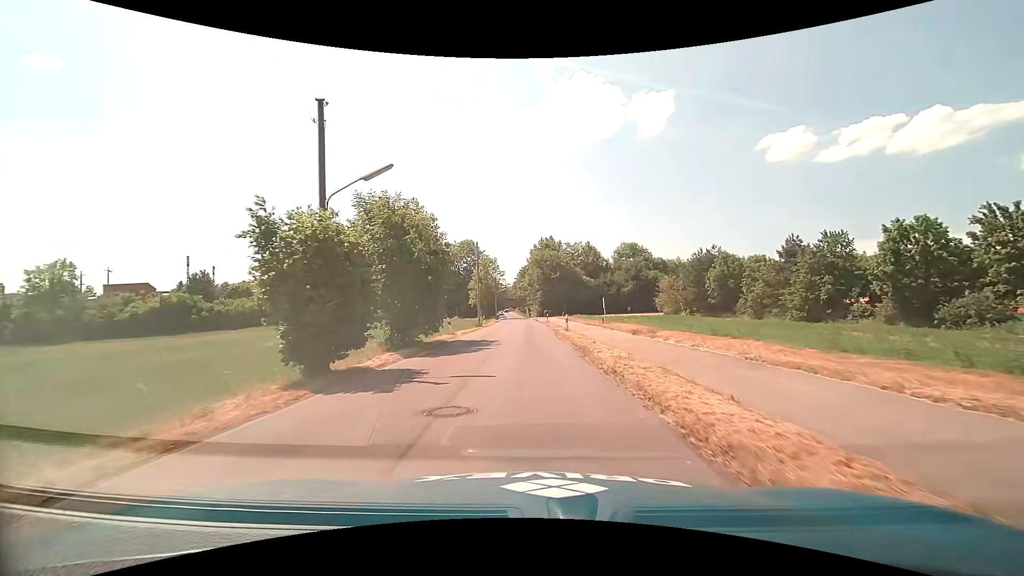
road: unclassified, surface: asphalt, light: Day
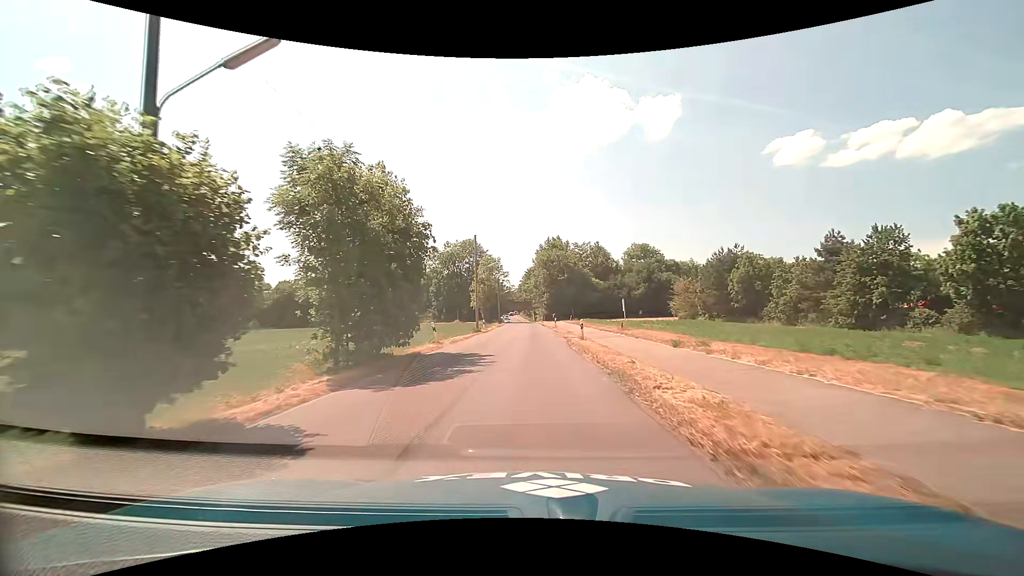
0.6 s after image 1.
(0.0, +6.5) m; -1°
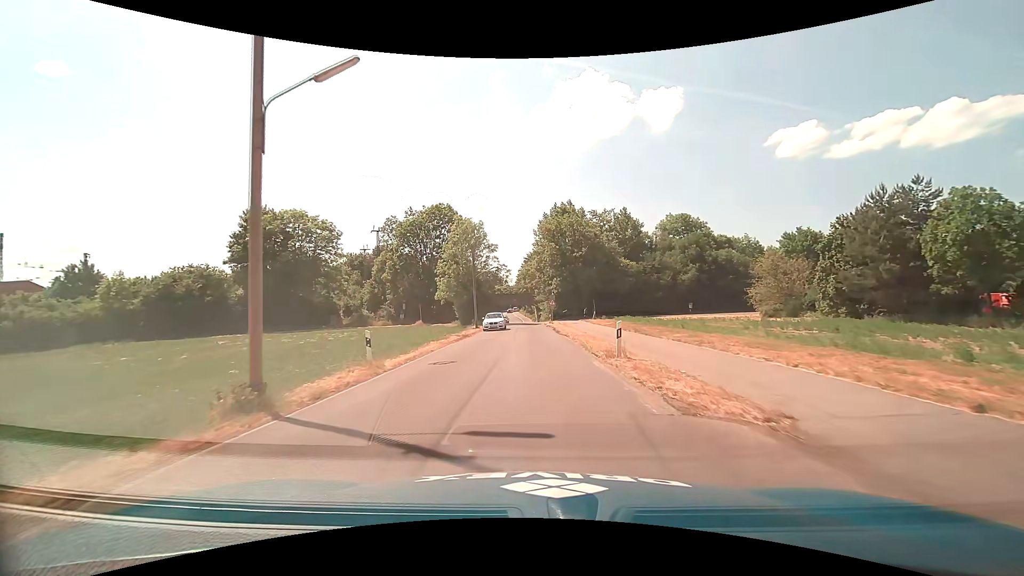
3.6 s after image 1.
(+0.1, +35.2) m; -1°
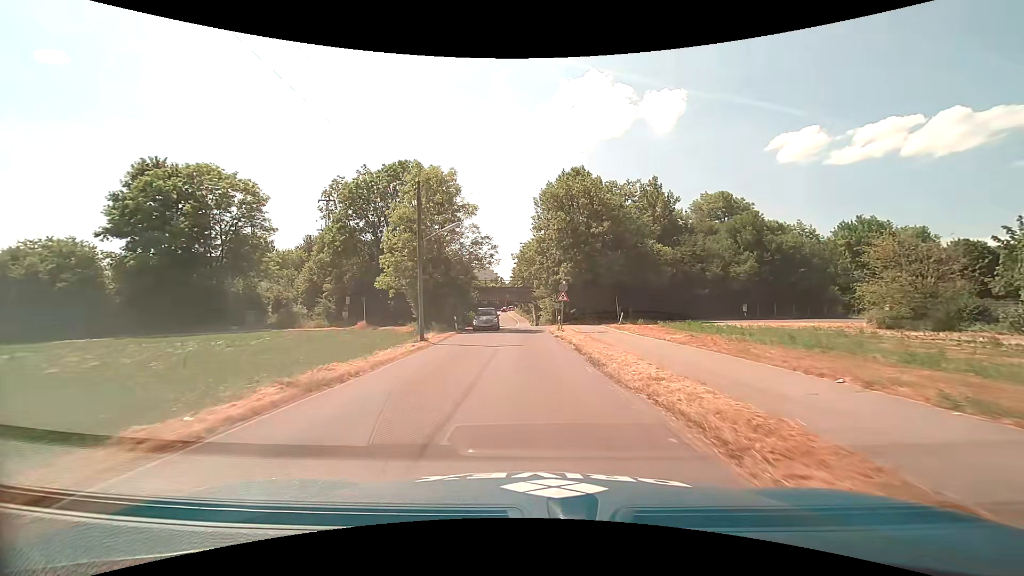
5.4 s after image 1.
(+0.2, +21.3) m; +1°
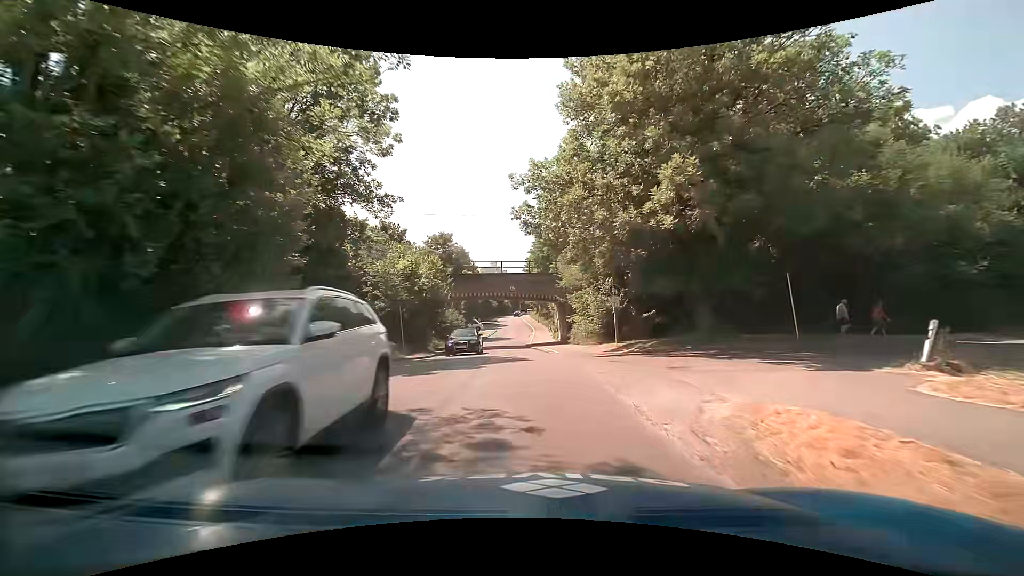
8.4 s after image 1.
(-0.7, +32.0) m; -2°
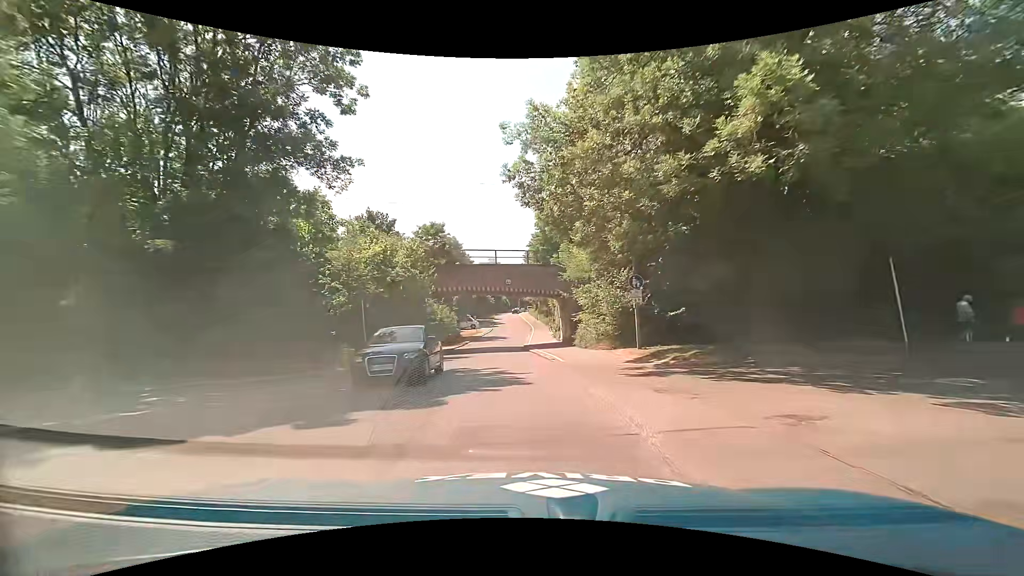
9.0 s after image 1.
(0.0, +5.7) m; 0°
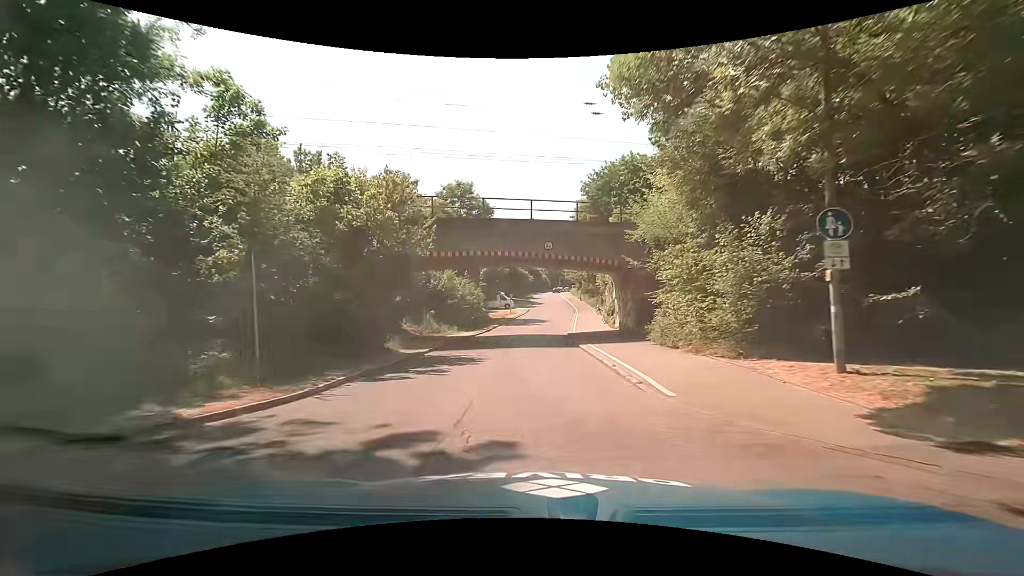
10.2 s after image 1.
(-0.3, +10.9) m; -4°
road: residential
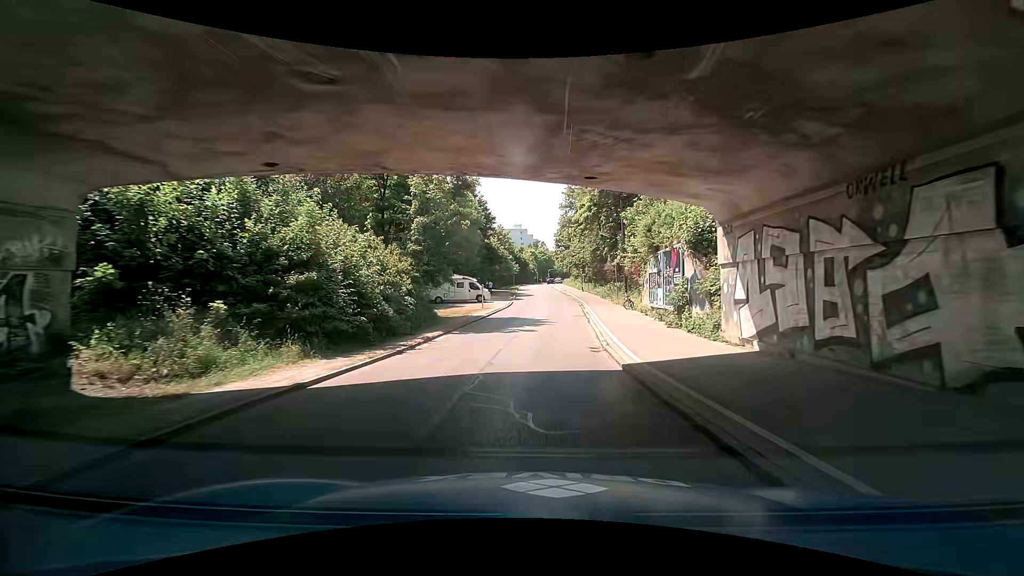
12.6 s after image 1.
(-0.2, +23.3) m; +1°
(0, +10) (+1, +20) (+1, +30) (+2, +40) (+2, +50) (+2, +60) (+2, +70) (+2, +80) (+1, +90) (+2, +100) m
